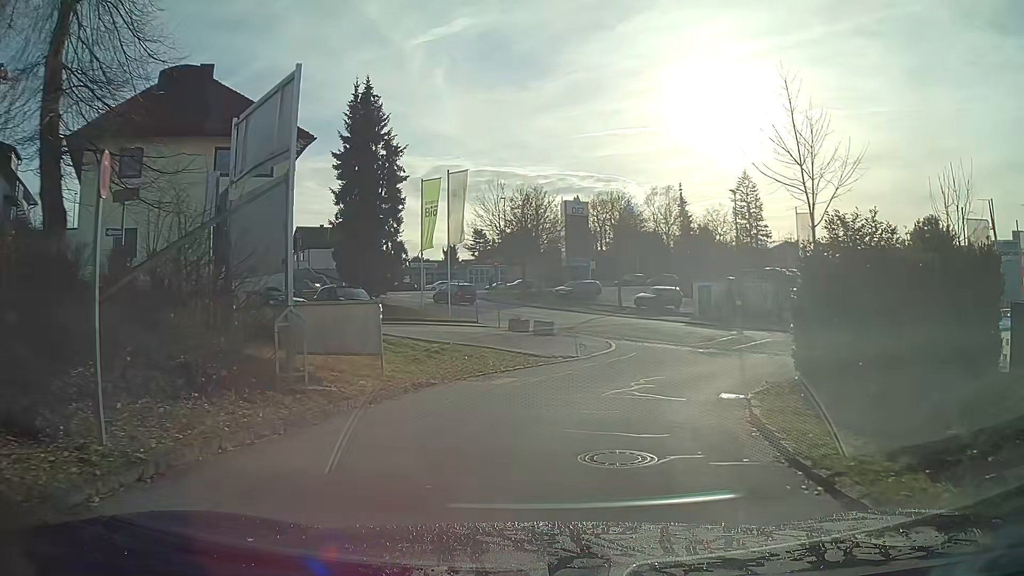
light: Day
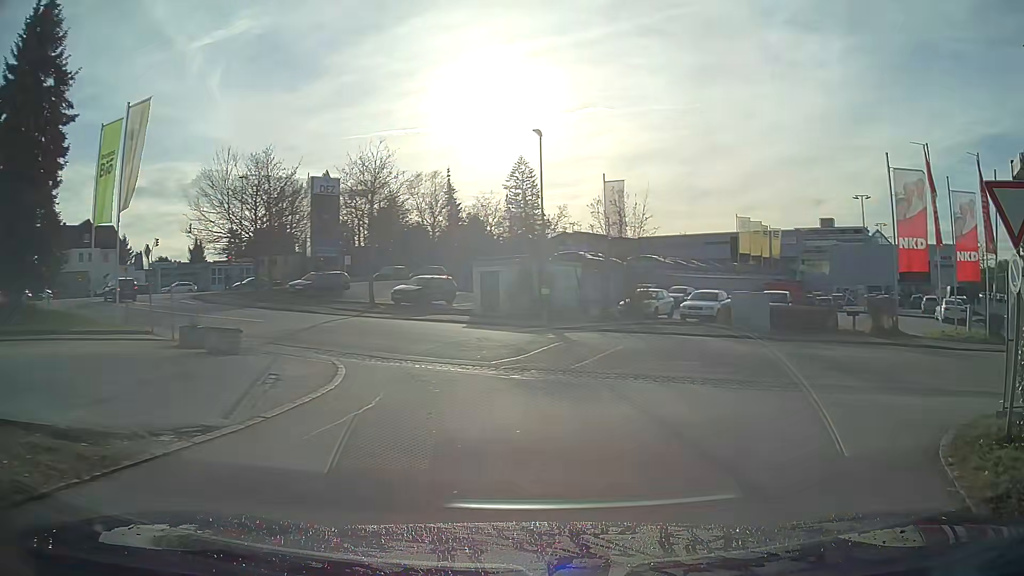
(+2.2, +13.0) m; +24°
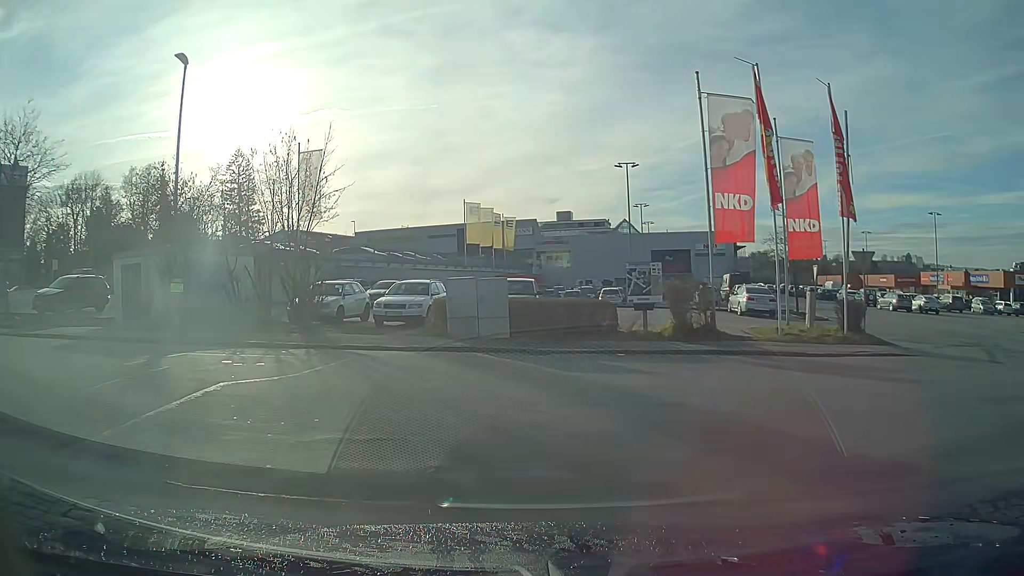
(+1.9, +9.0) m; +19°
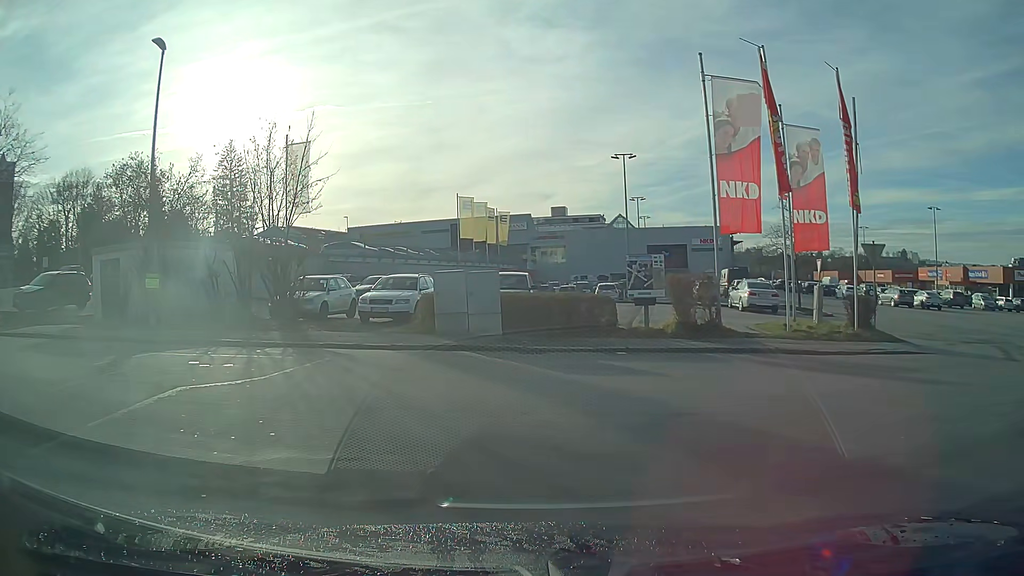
(0.0, +1.0) m; 0°
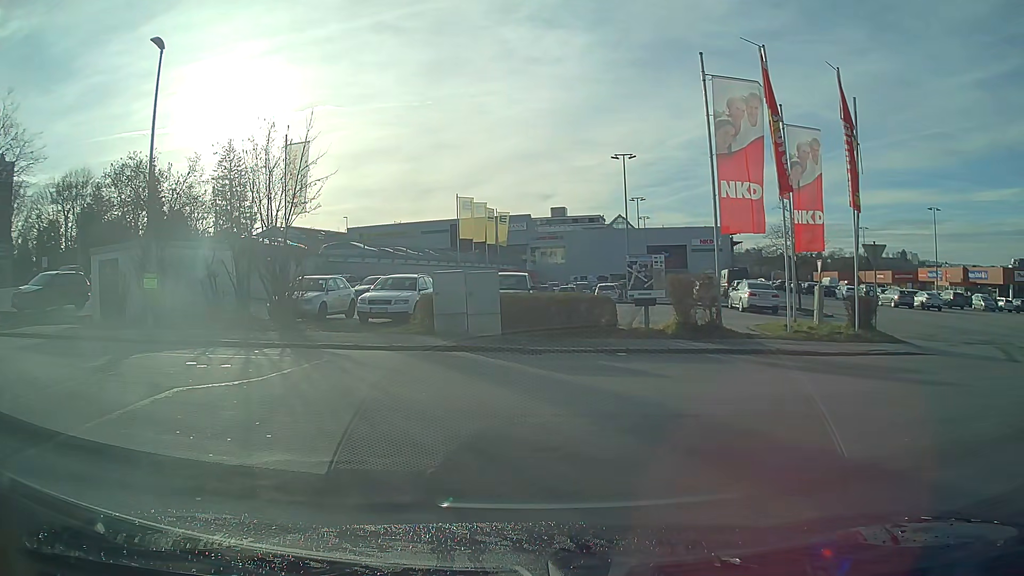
(0.0, +0.1) m; 0°
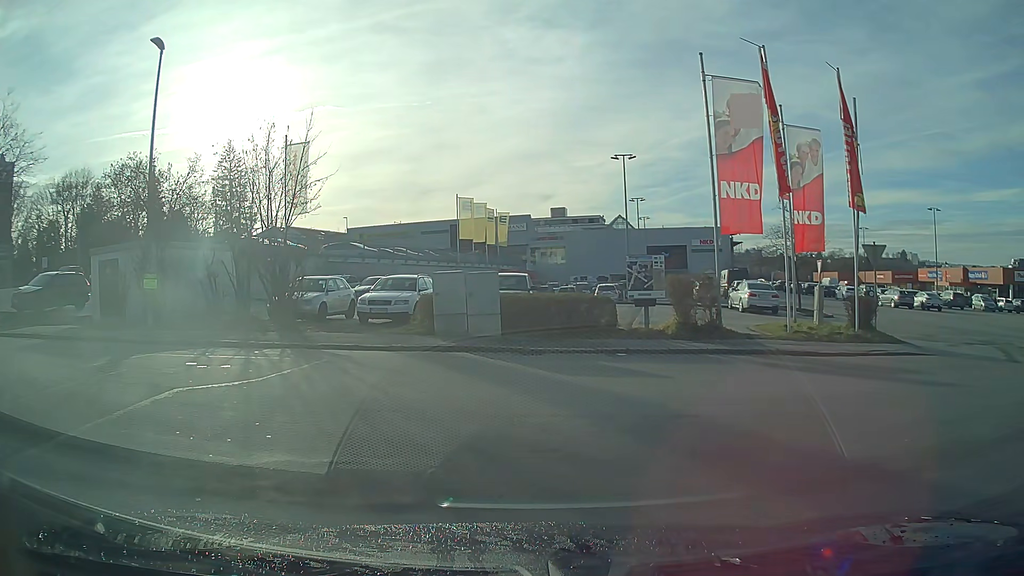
(0.0, 0.0) m; 0°
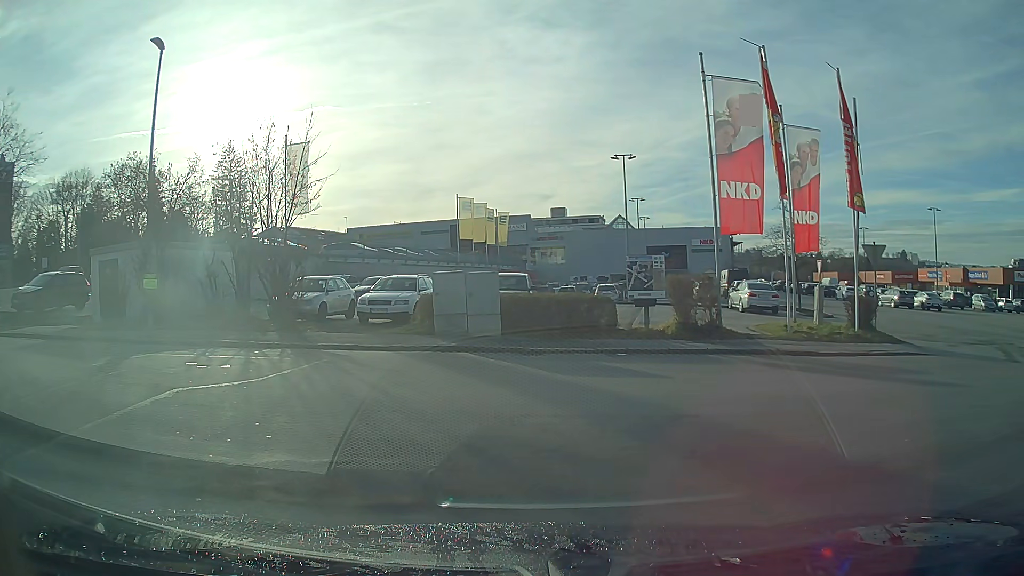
(0.0, 0.0) m; 0°
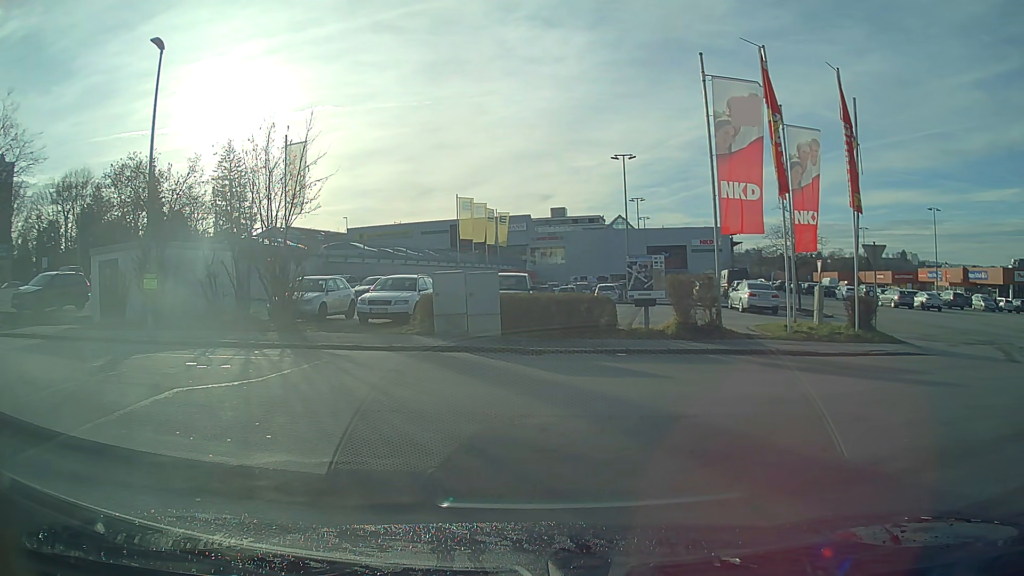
(0.0, 0.0) m; 0°
(-3, +9) (-12, +13) (-22, +14) (-32, +17) (-41, +21) (-48, +28) (-49, +38) (-47, +47) (-45, +57) (-43, +67) m
